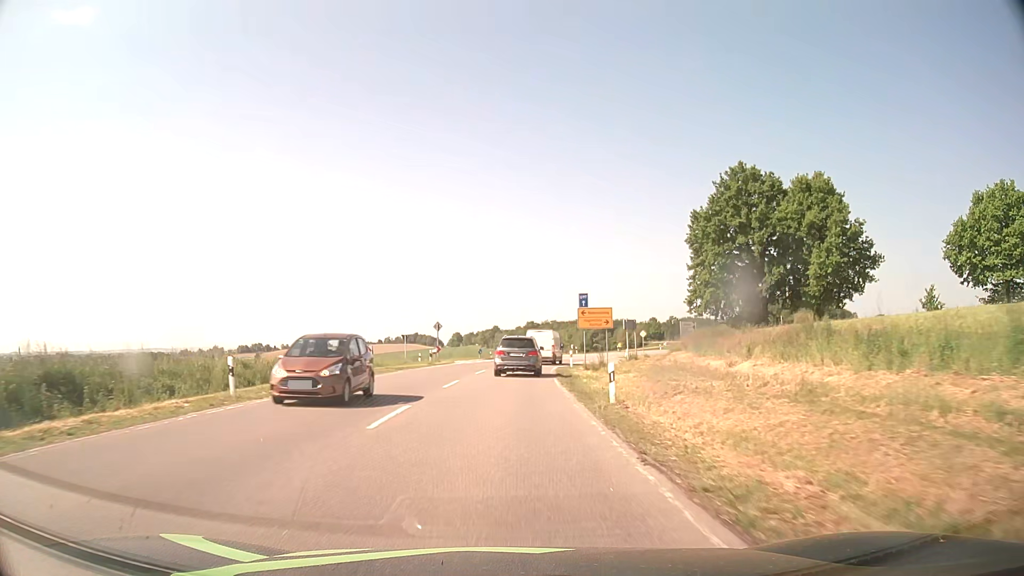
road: secondary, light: Day
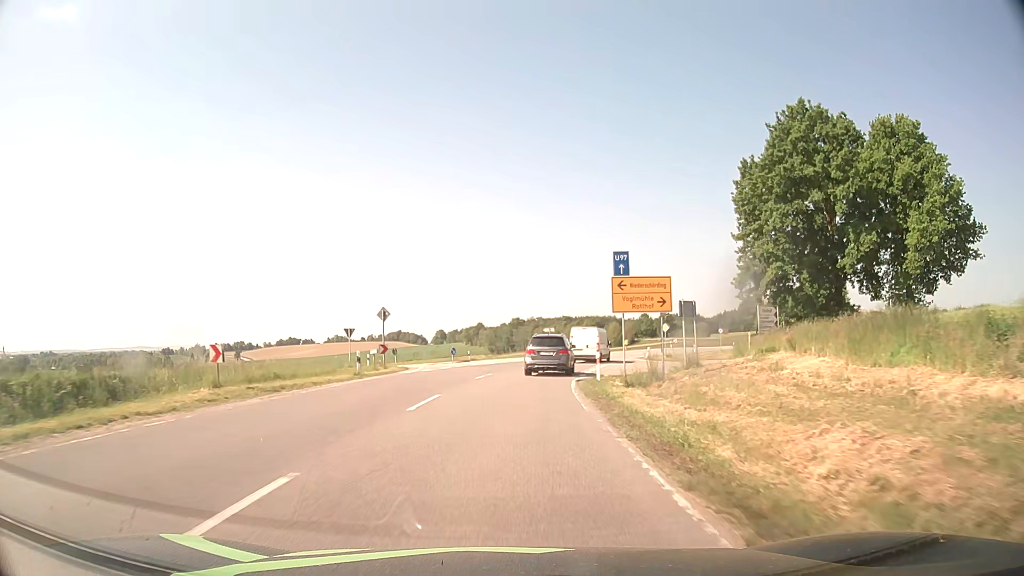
(+0.2, +18.7) m; +1°
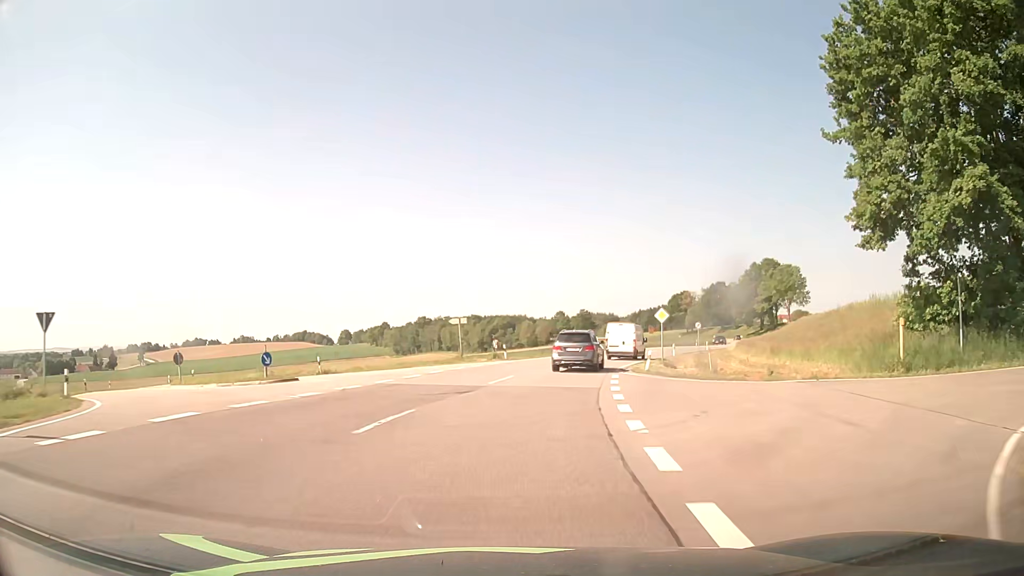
(+1.4, +27.7) m; +7°
(0, +10) (+1, +20) (+3, +30) (+6, +39) (+9, +49) (+12, +58) (+16, +67) (+21, +77) (+25, +85) (+30, +94) m
